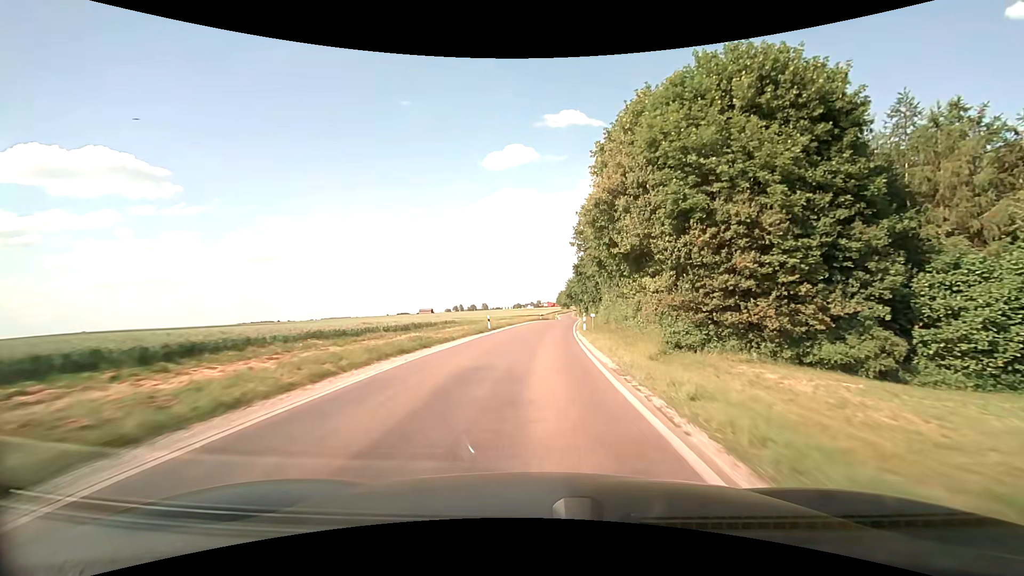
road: secondary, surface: asphalt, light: Day
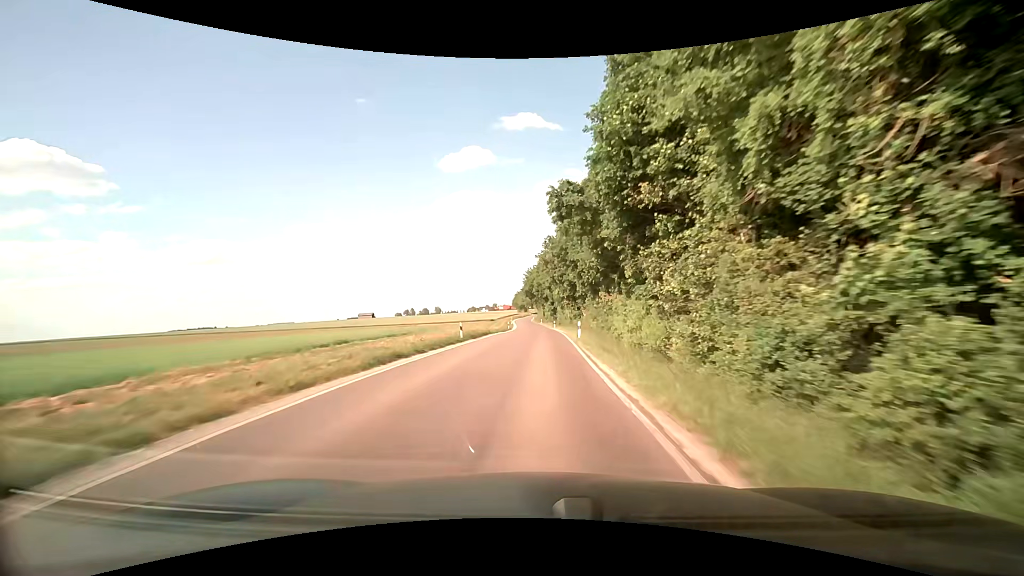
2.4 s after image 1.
(+2.3, +49.1) m; +4°
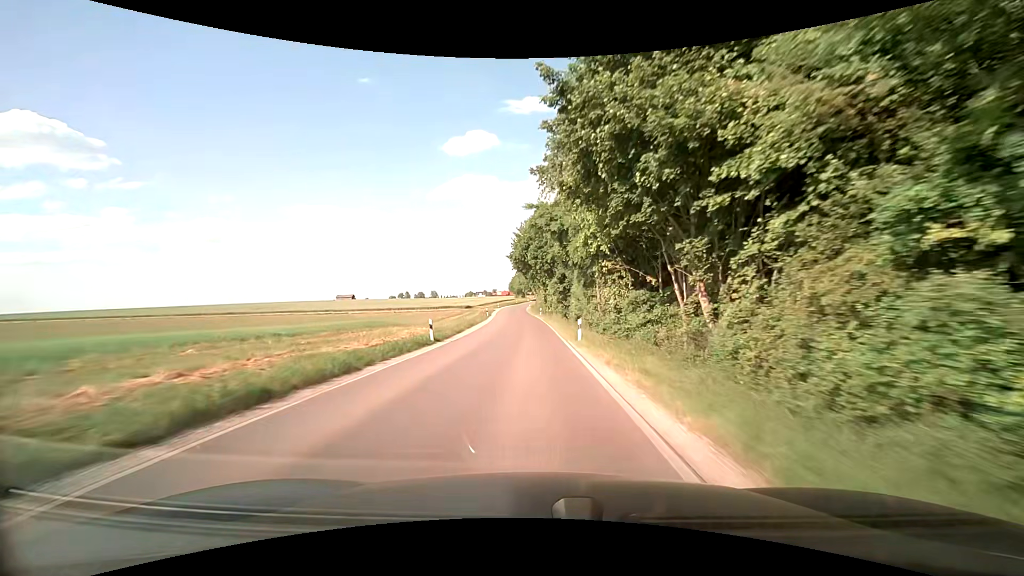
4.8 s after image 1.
(+1.1, +49.7) m; 0°
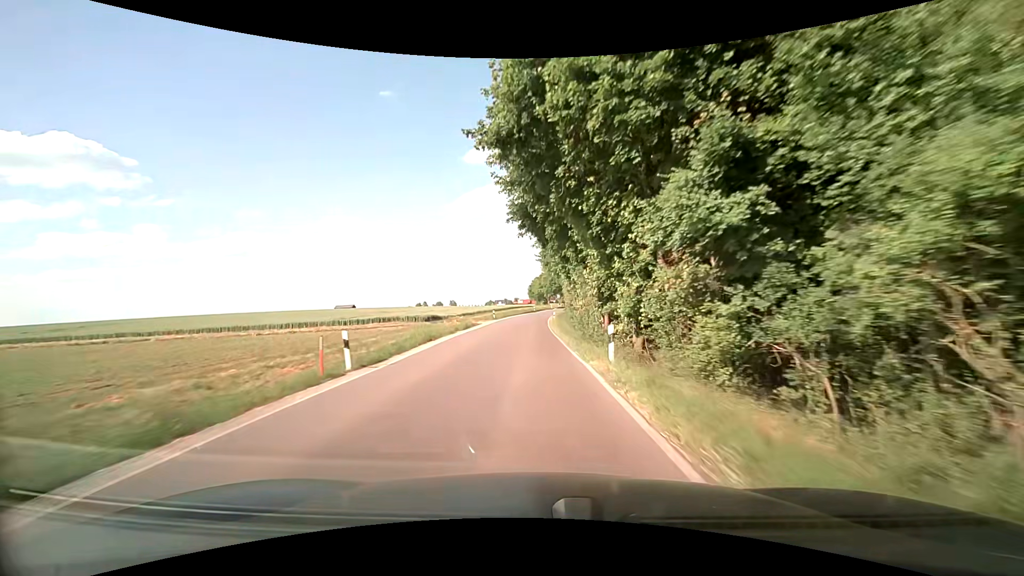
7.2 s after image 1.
(-0.7, +50.6) m; -2°
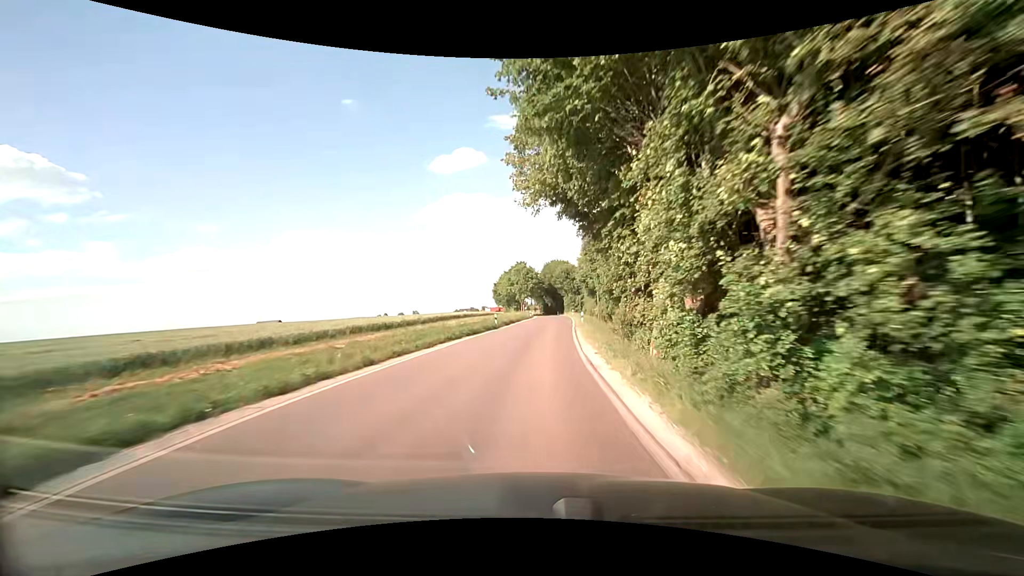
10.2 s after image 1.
(-0.2, +60.7) m; +3°
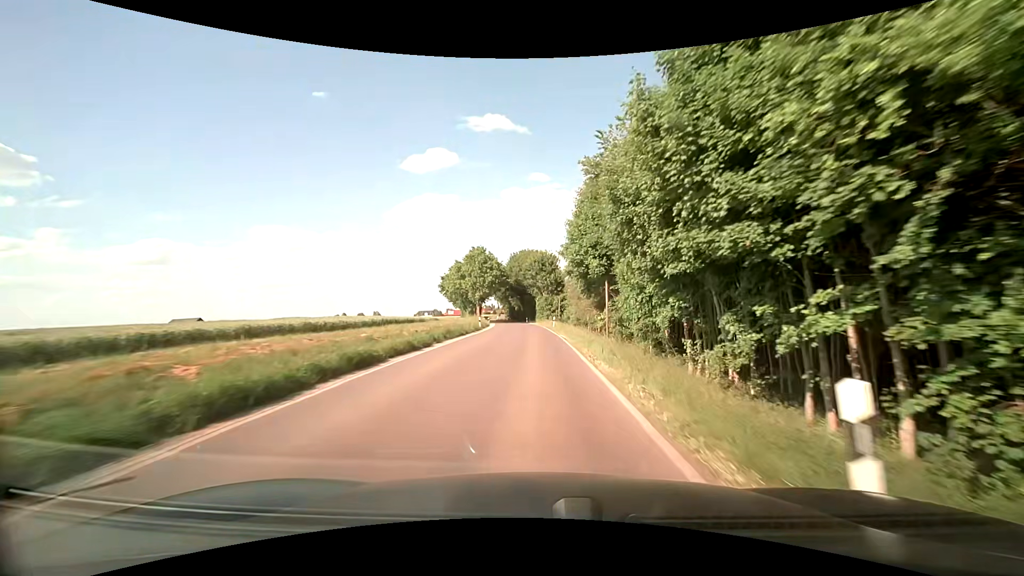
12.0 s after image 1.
(+1.1, +34.8) m; +4°
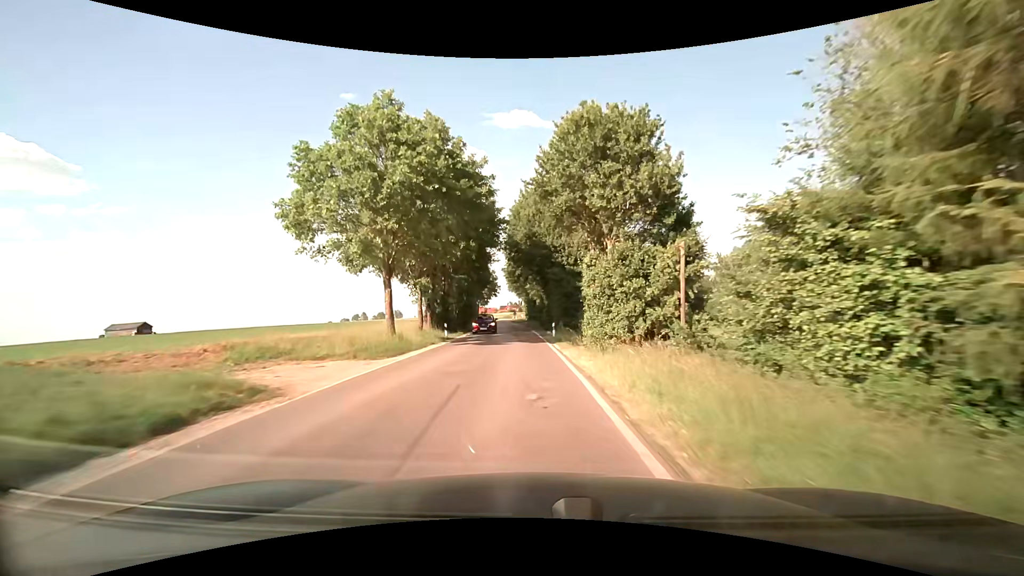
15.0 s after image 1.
(-0.4, +57.9) m; -3°
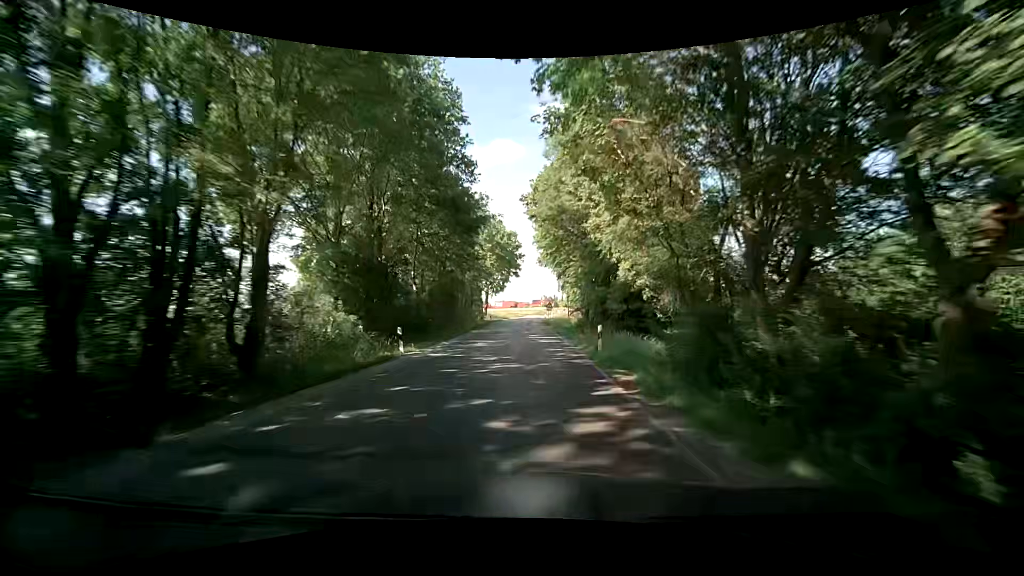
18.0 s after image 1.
(-3.1, +57.4) m; -4°
(0, +10) (0, +20) (0, +30) (-1, +40) (-1, +50) (-1, +60) (-1, +70) (-1, +80) (-1, +90) (0, +100) m
